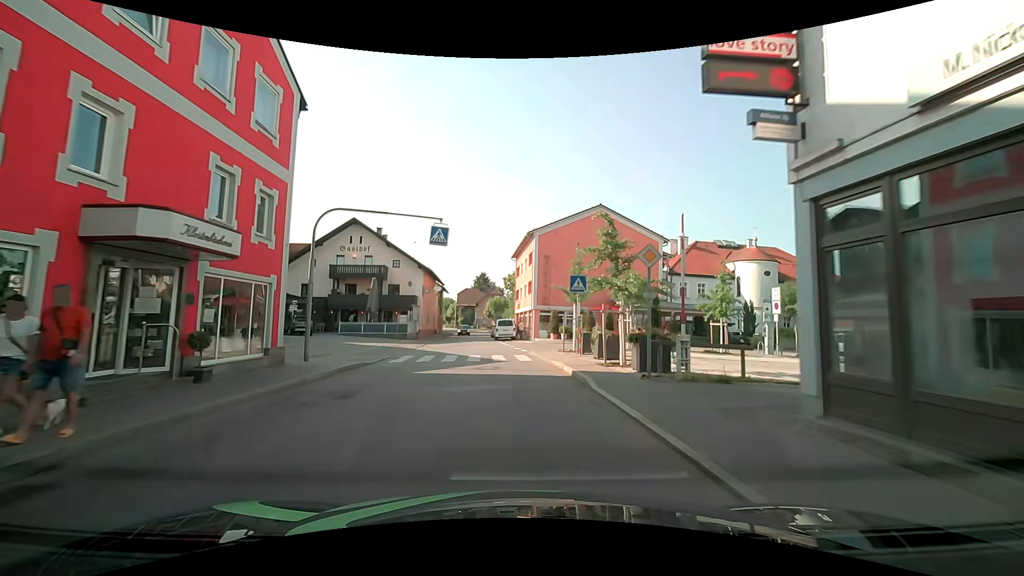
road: secondary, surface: asphalt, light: Day
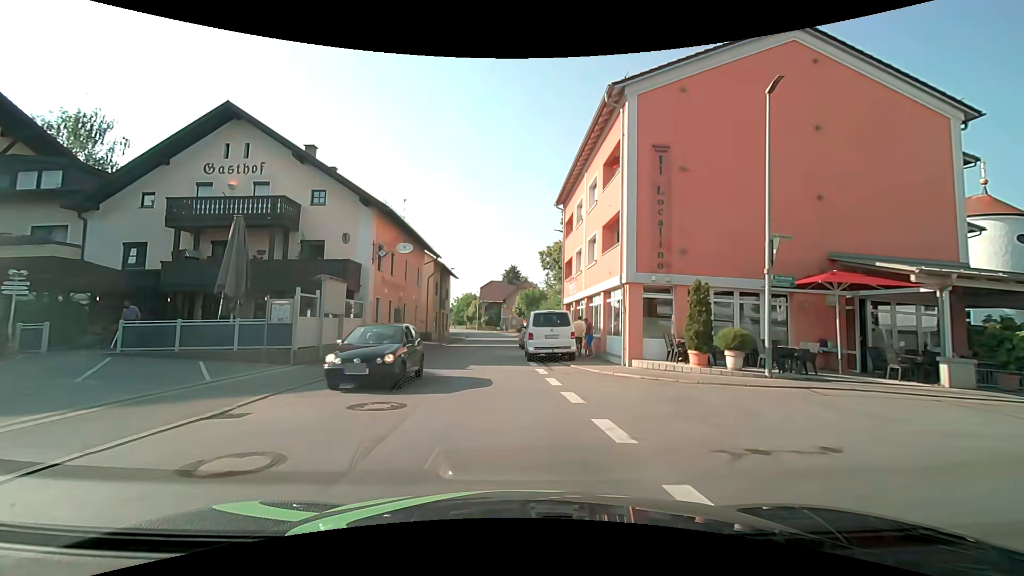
(-1.0, +27.3) m; -4°
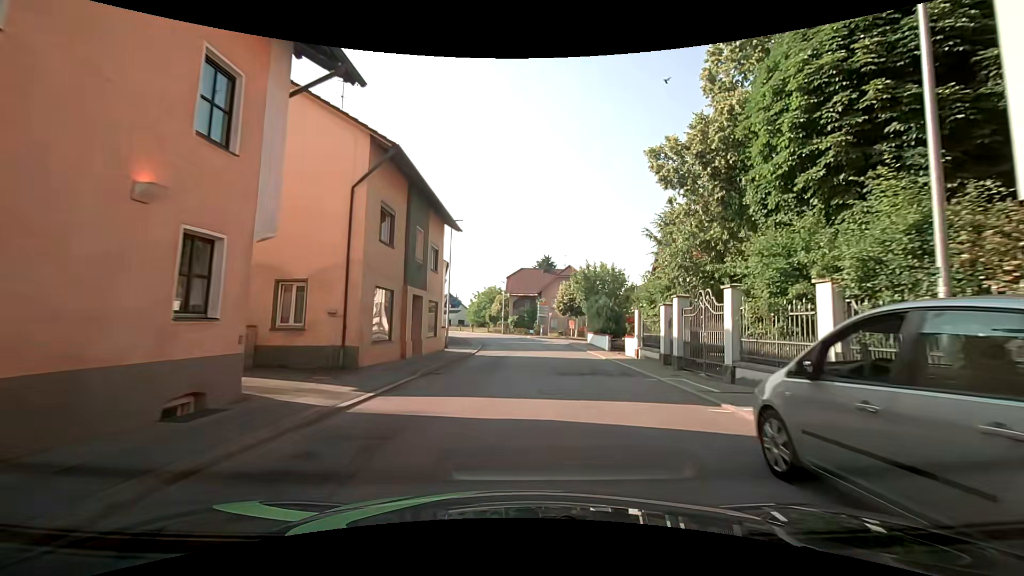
(-1.7, +28.3) m; -3°
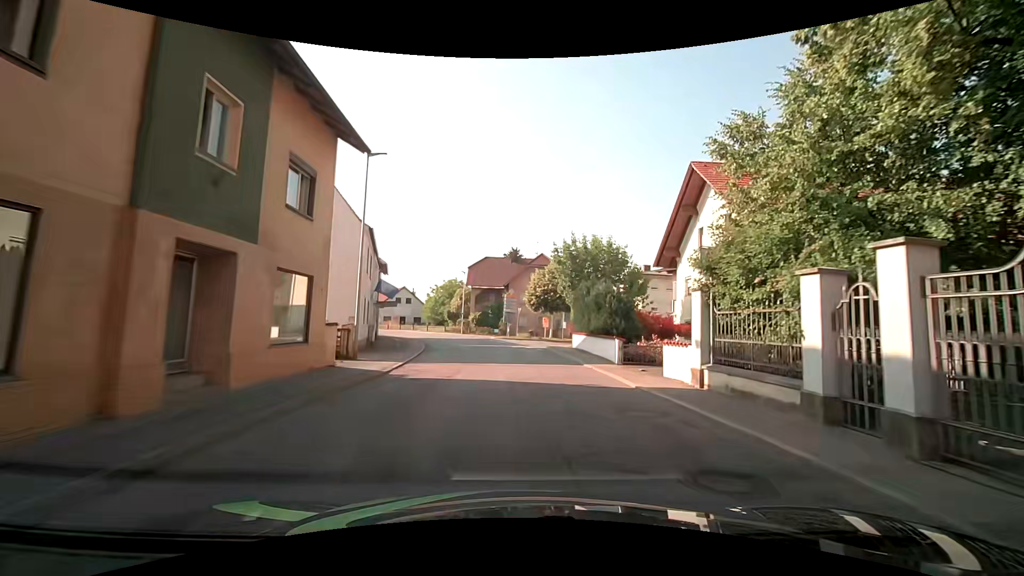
(+0.3, +11.9) m; +4°
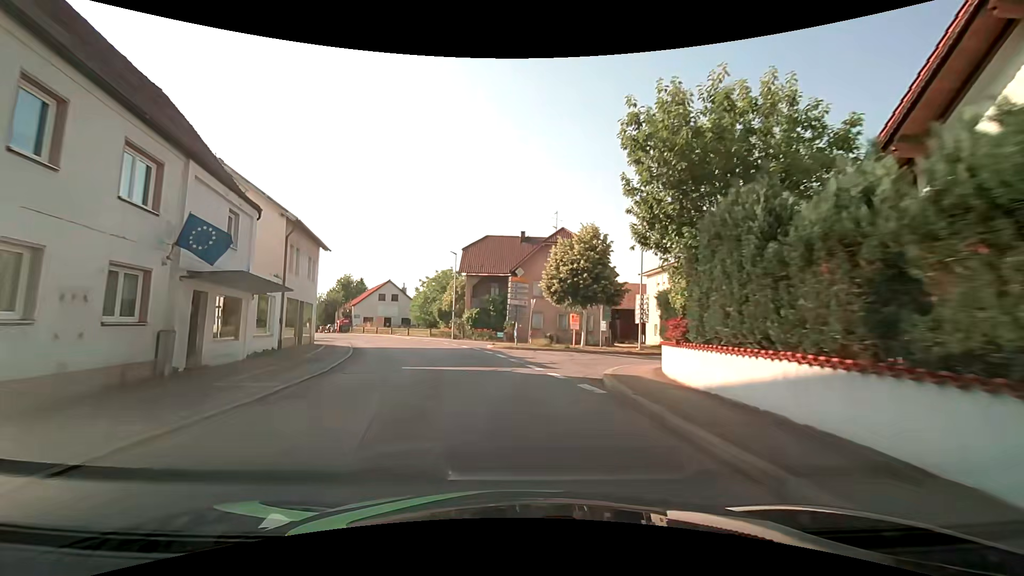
(0.0, +18.6) m; -1°
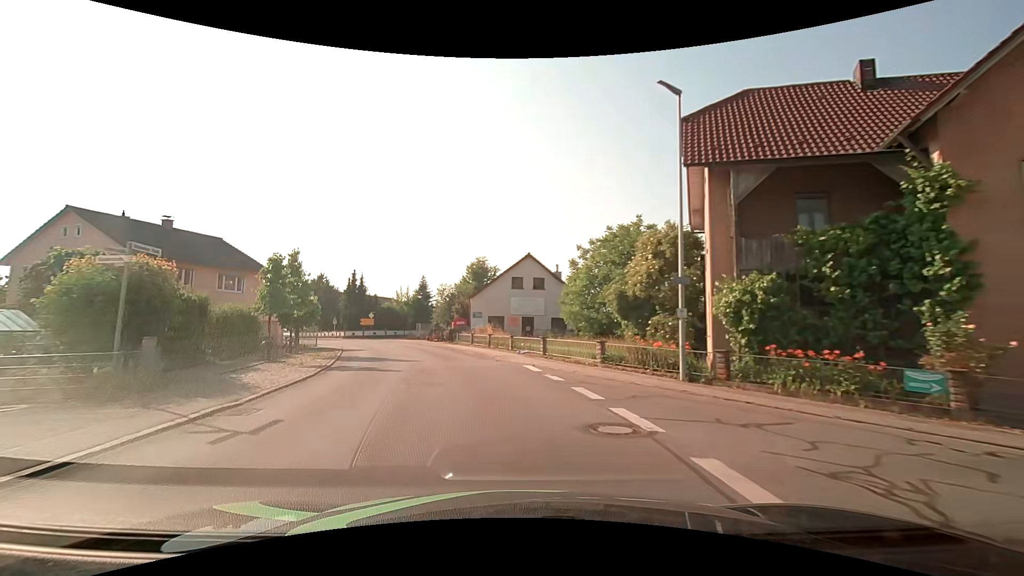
(-5.4, +32.9) m; -19°
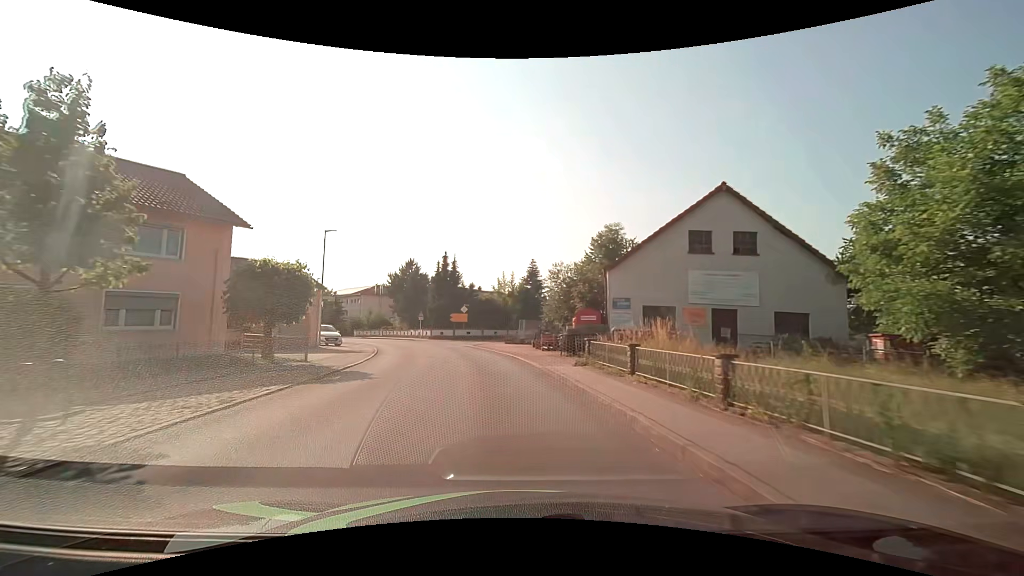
(-2.7, +20.8) m; -14°
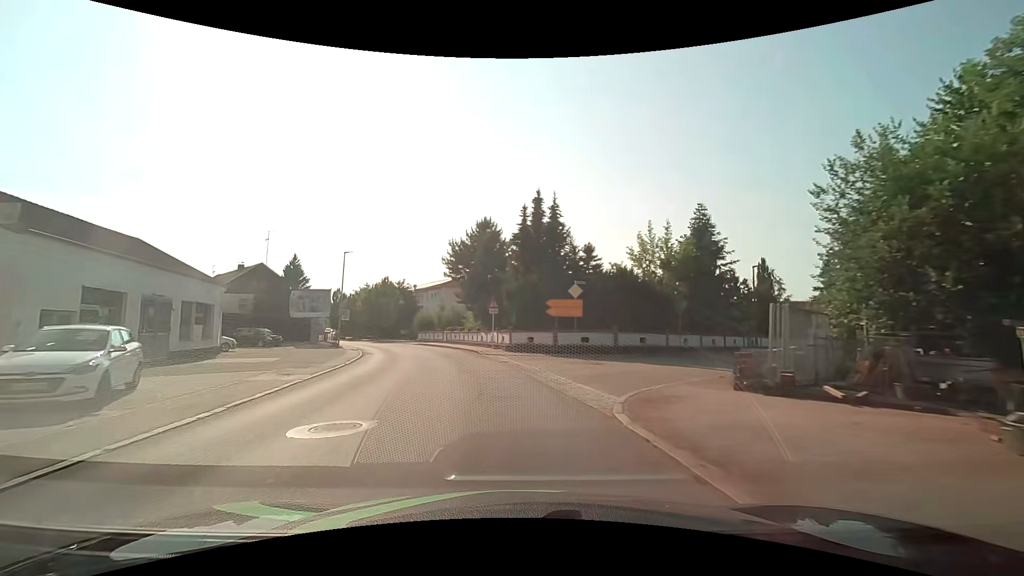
(-3.0, +28.9) m; -12°
(0, +10) (-2, +20) (-4, +30) (-7, +39) (-11, +48) (-15, +57) (-20, +66) (-25, +75) (-30, +83) (-35, +92) m
